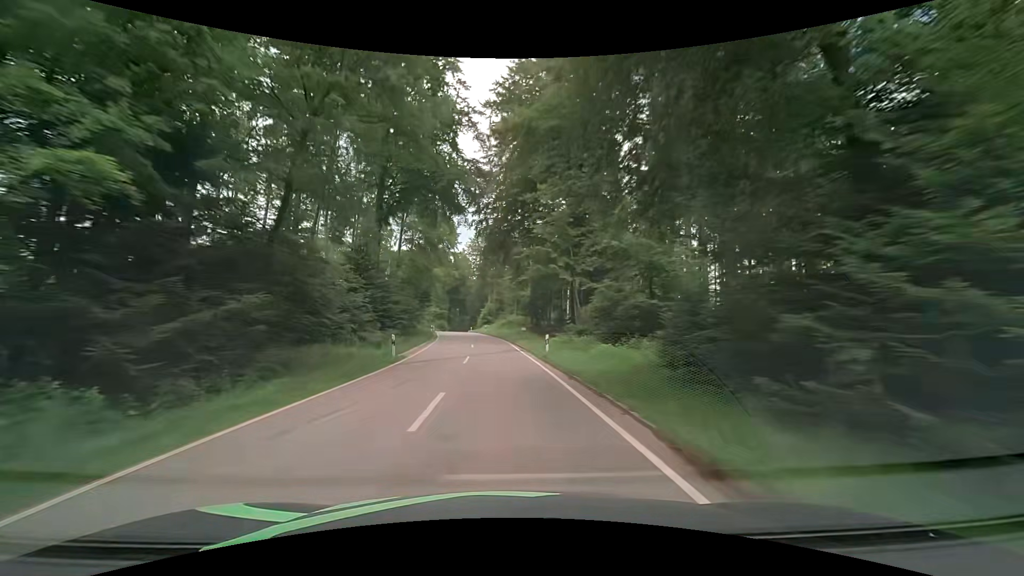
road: tertiary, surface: asphalt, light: Day
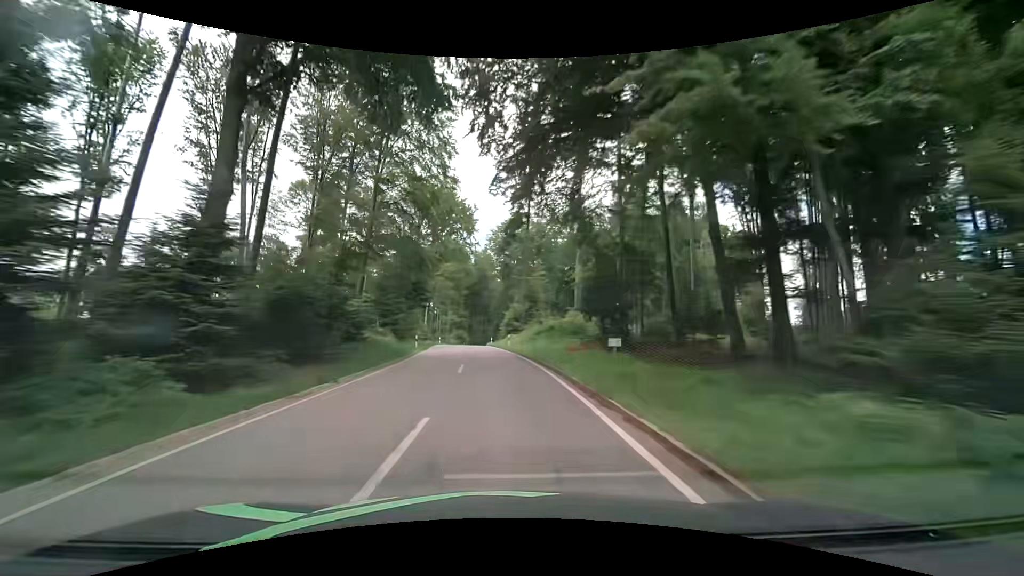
(-0.6, +27.2) m; -3°
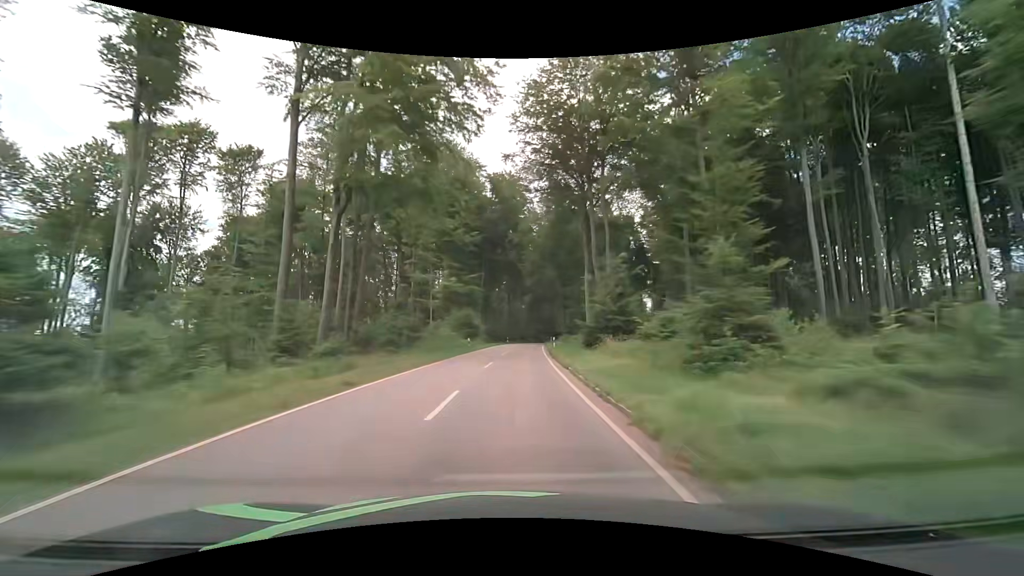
(-4.5, +69.0) m; -3°
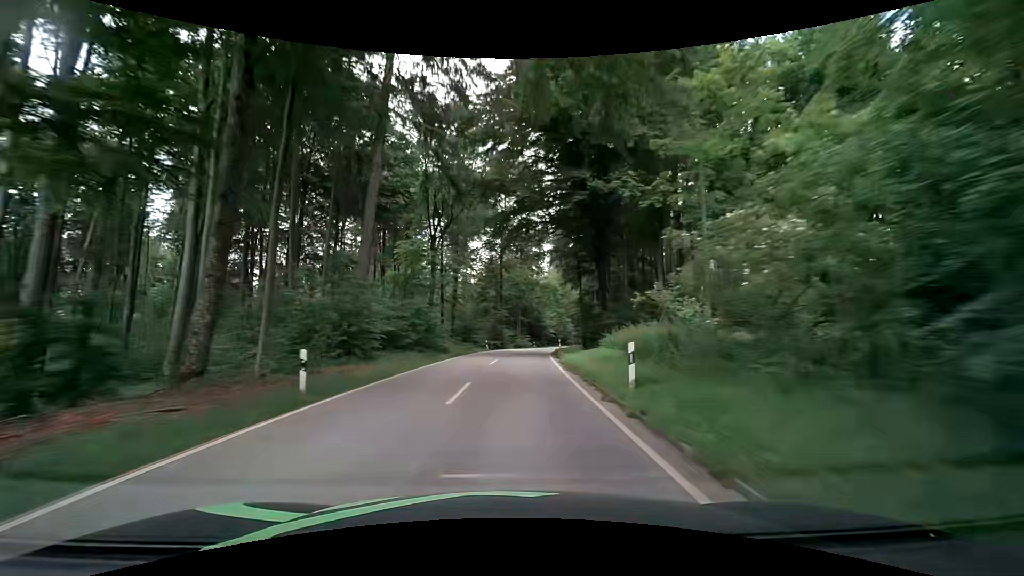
(+3.8, +70.7) m; +5°
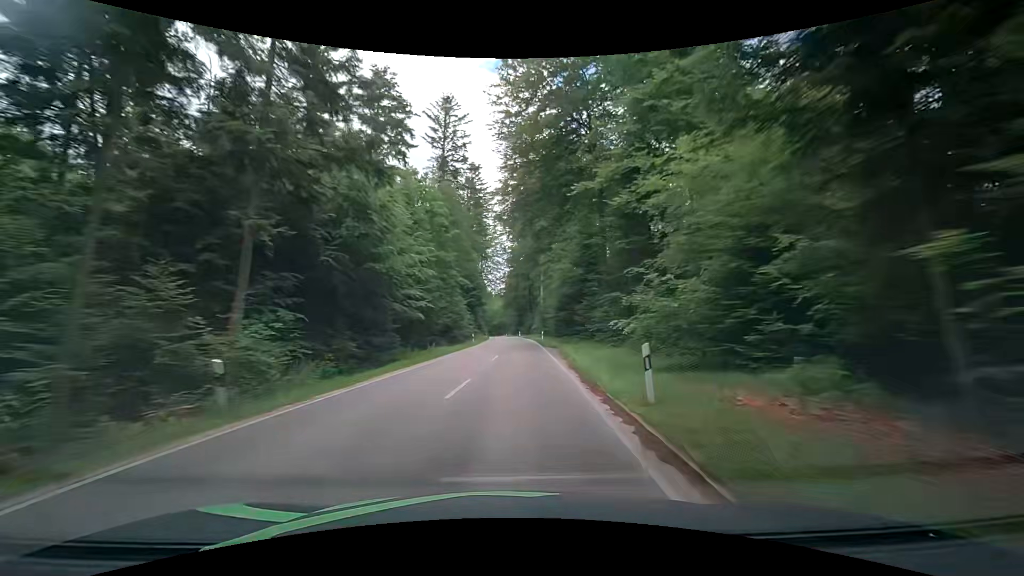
(+6.3, +70.8) m; +13°
